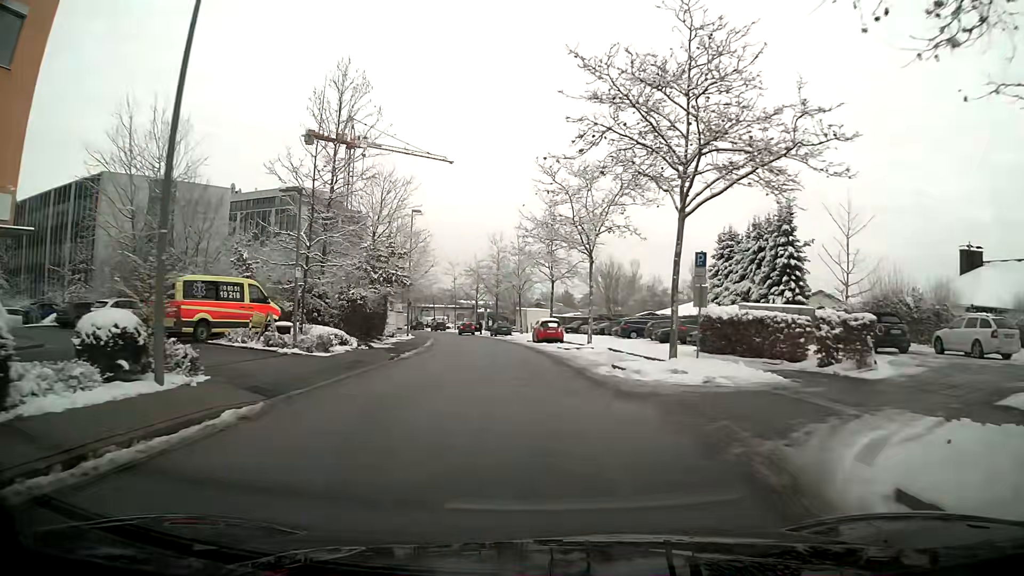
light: Day
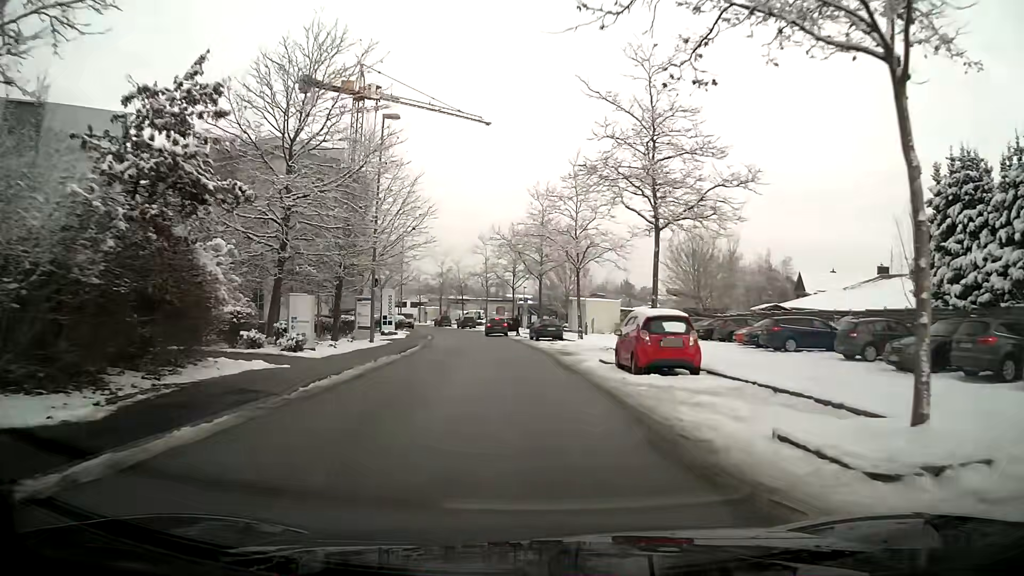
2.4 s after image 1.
(-0.8, +24.9) m; -4°
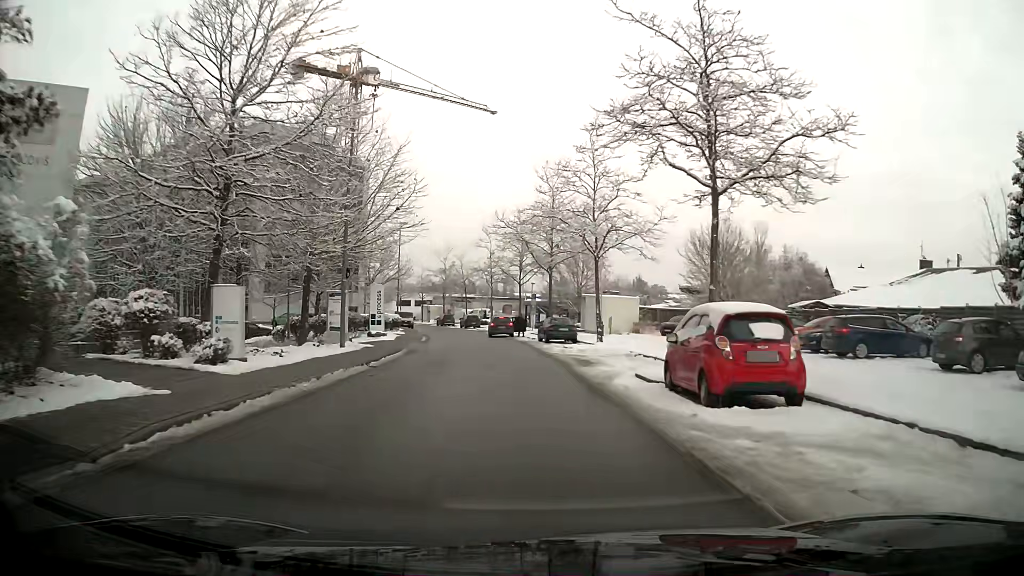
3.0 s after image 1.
(0.0, +5.8) m; -1°
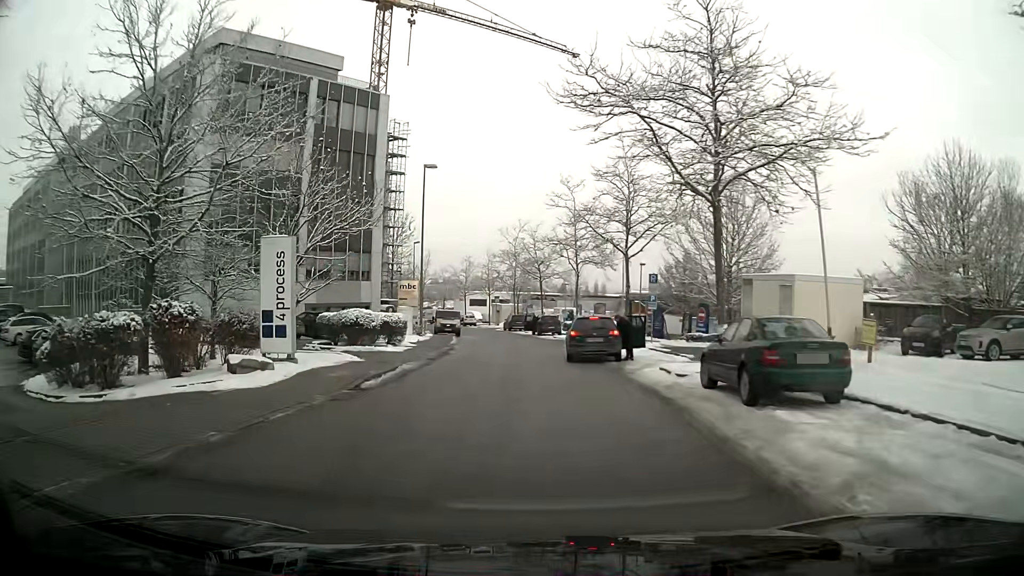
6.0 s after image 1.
(-1.3, +25.5) m; -9°
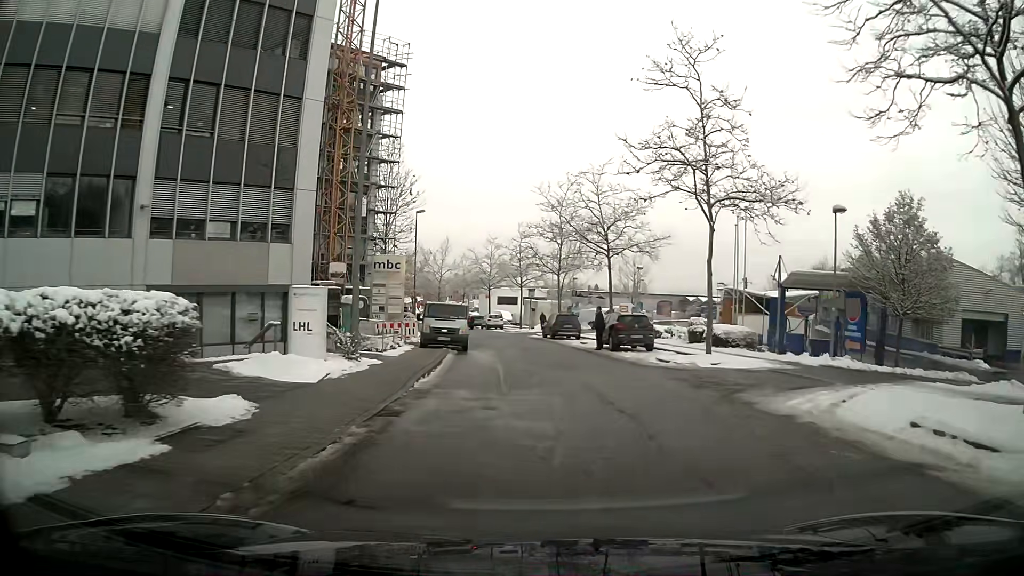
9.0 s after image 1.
(-1.0, +23.5) m; -1°
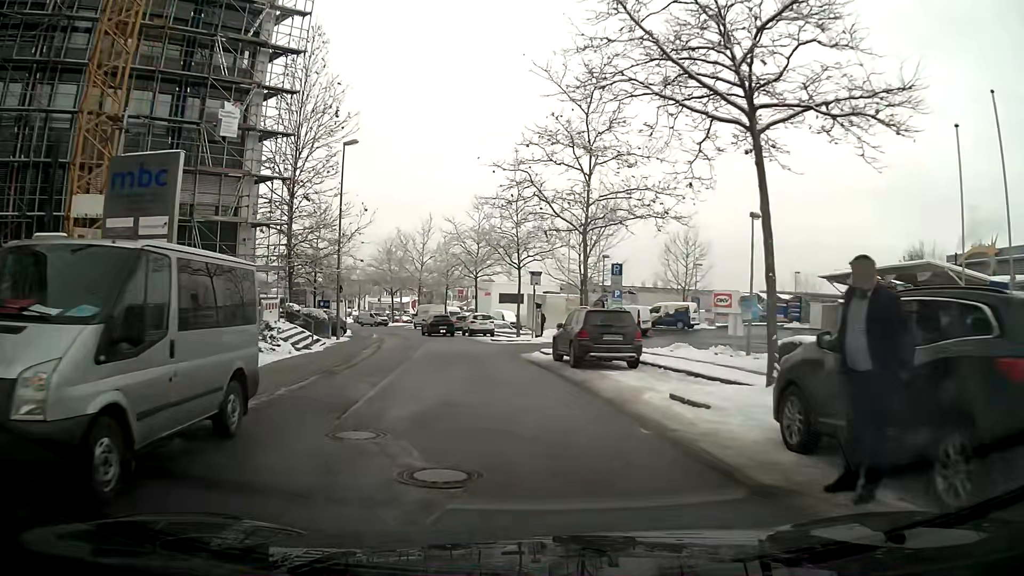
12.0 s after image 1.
(+0.1, +23.7) m; -2°
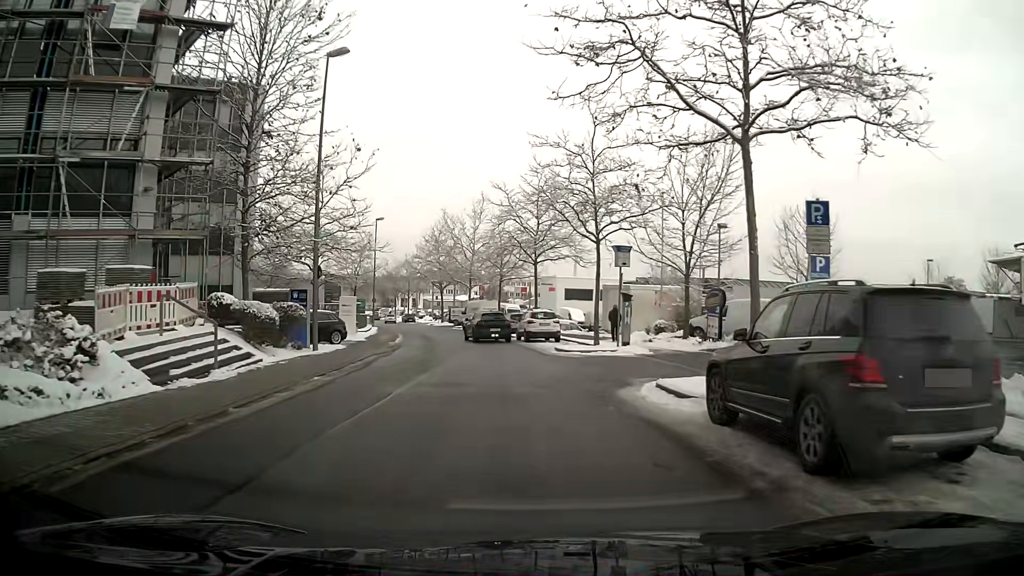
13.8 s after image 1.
(-0.6, +12.5) m; -5°
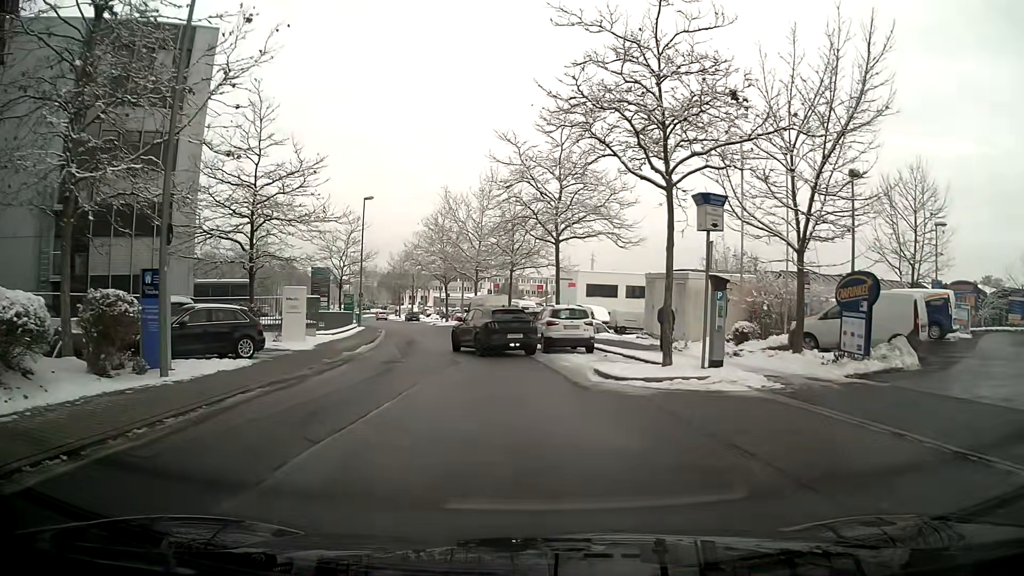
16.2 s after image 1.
(-0.1, +10.1) m; -2°
(-1, +10) (-3, +20) (-4, +30) (-5, +40) (-7, +49) (-9, +59) (-11, +69) (-14, +79) (-17, +88) (-20, +98) m
